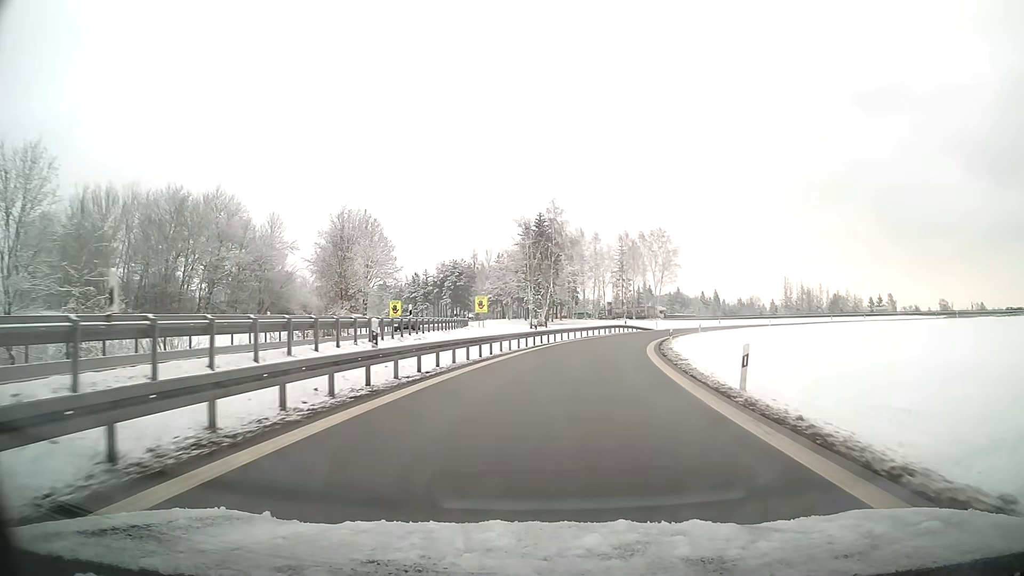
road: motorway_link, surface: asphalt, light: Day
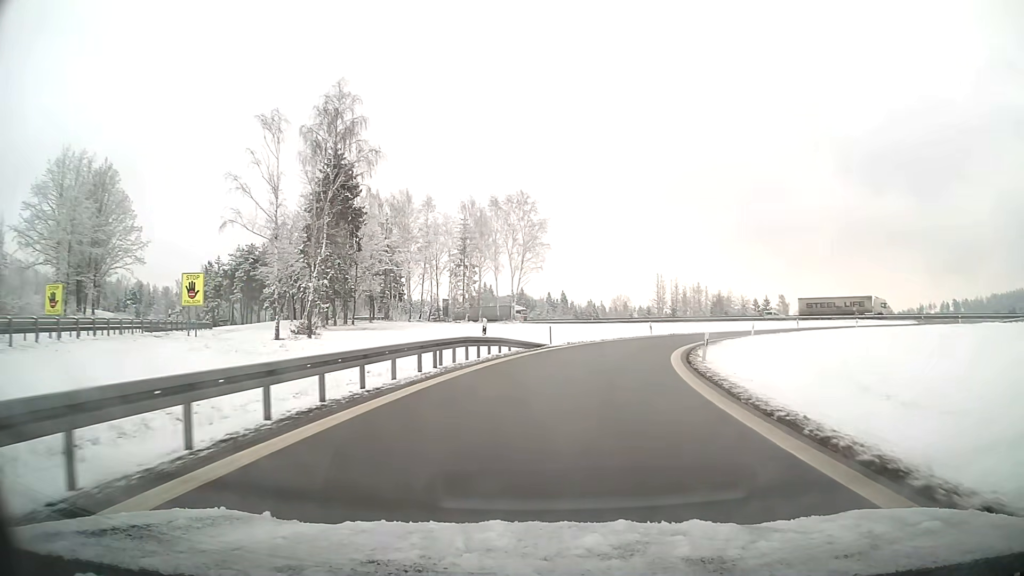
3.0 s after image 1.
(+4.7, +41.5) m; +14°
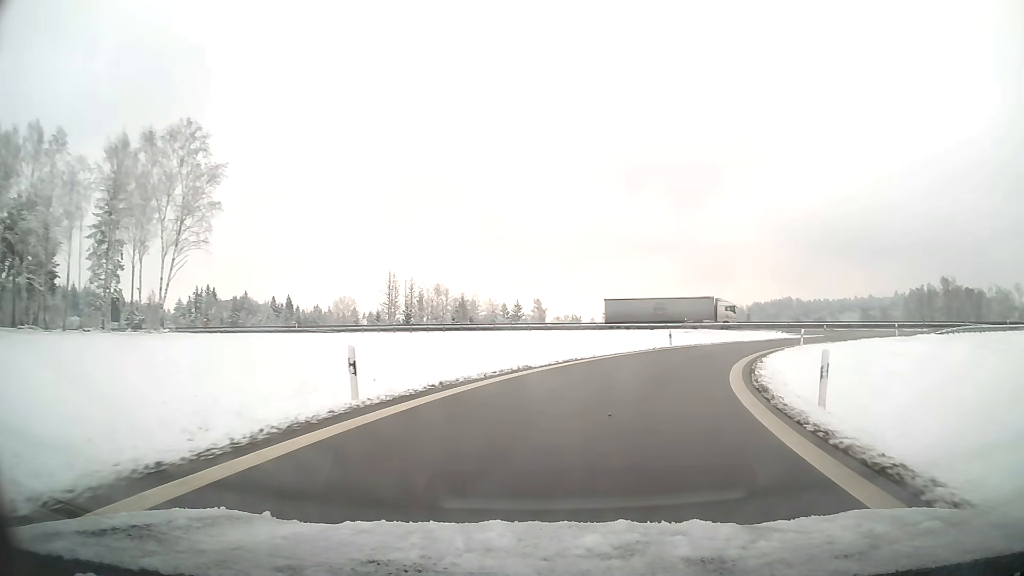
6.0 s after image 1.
(+6.6, +36.2) m; +24°
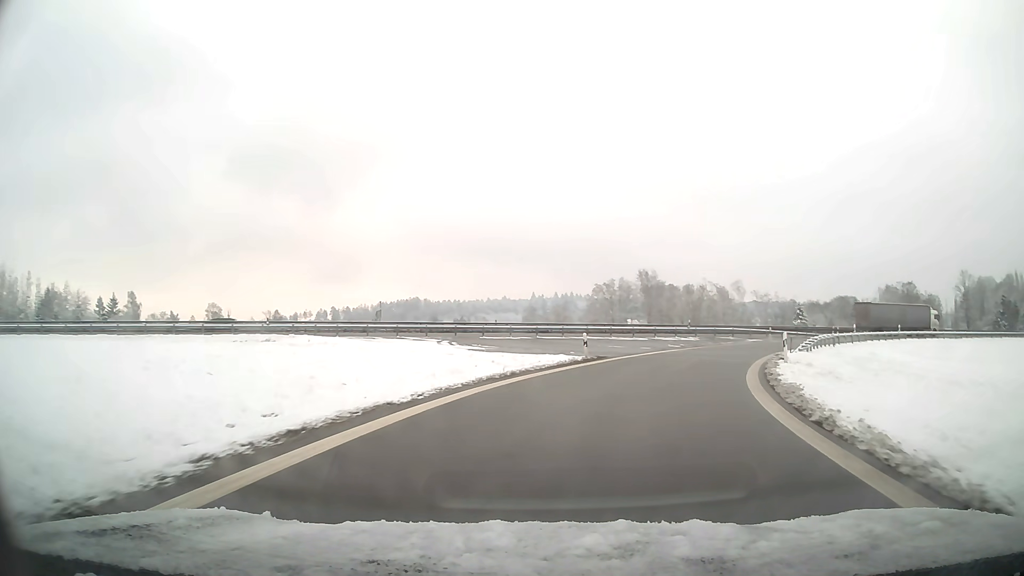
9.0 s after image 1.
(+10.0, +35.1) m; +32°
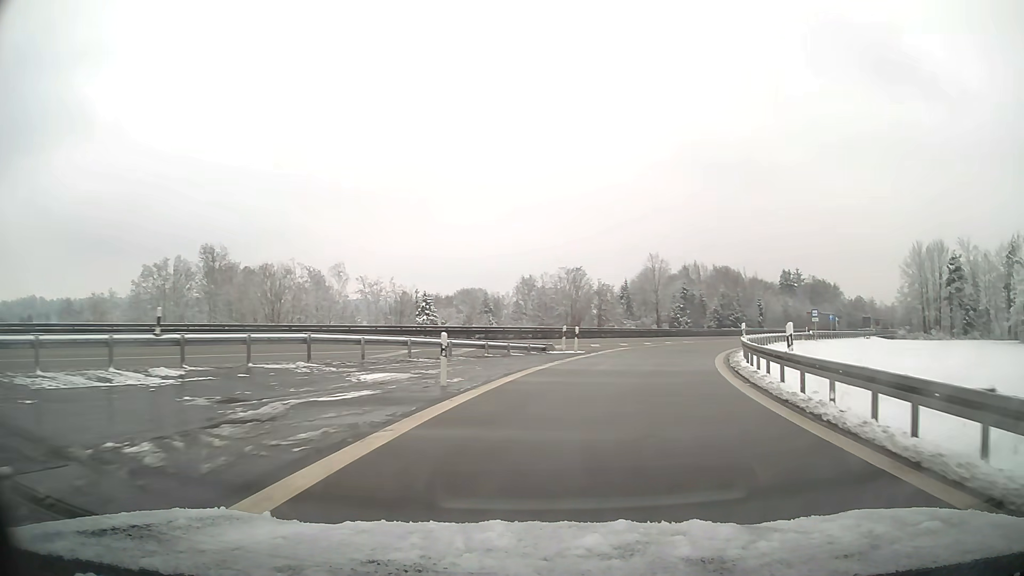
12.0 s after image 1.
(+11.4, +37.7) m; +34°
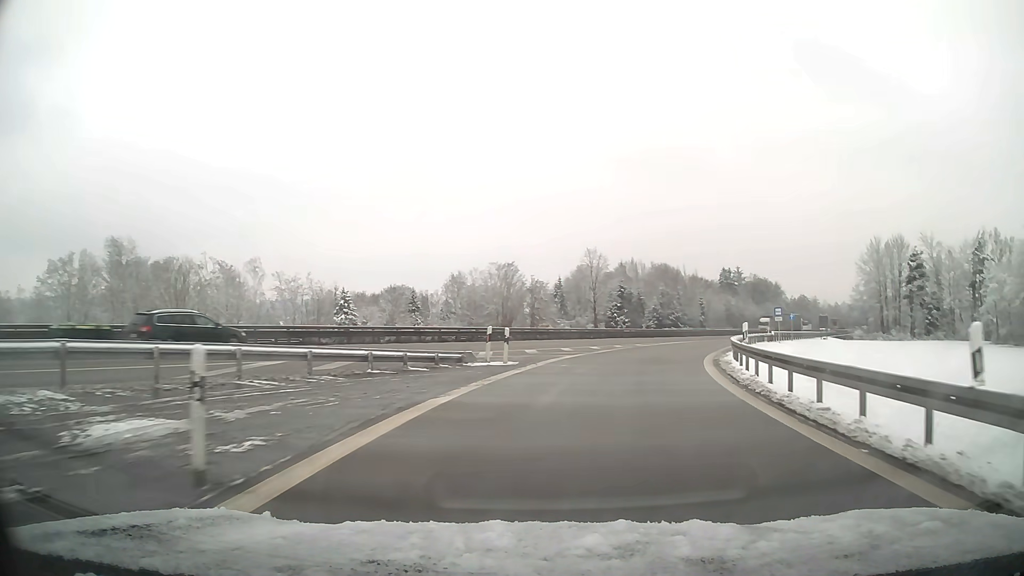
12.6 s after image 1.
(+0.4, +8.3) m; +6°
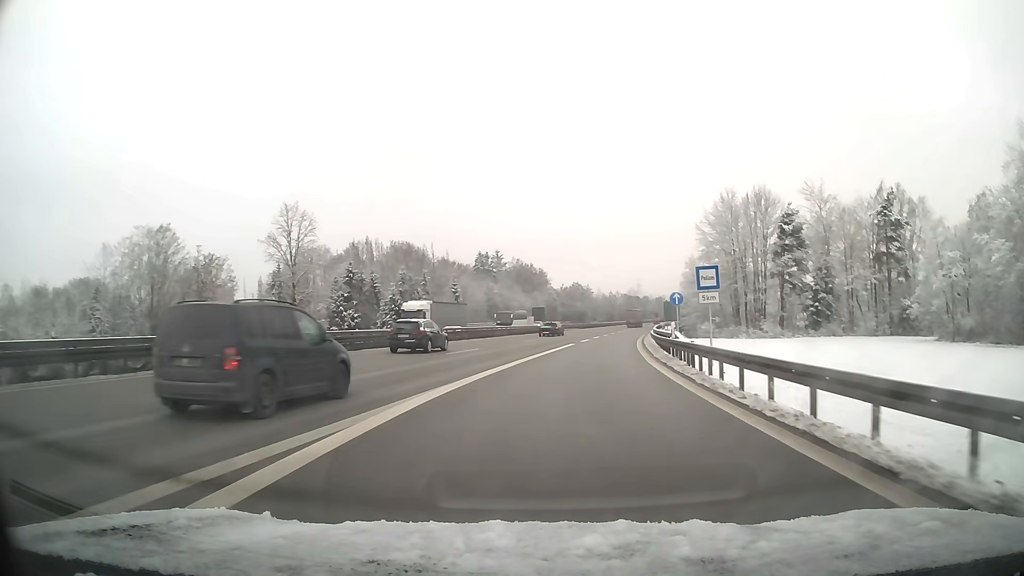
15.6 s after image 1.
(+8.4, +42.4) m; +20°
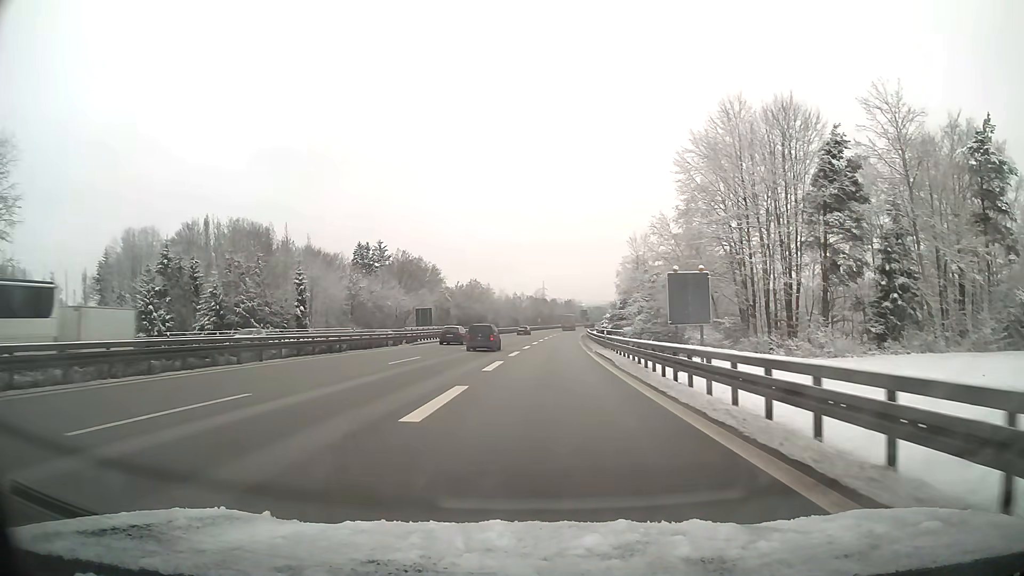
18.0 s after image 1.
(+3.2, +39.7) m; +7°
(0, +10) (0, +20) (0, +30) (+1, +40) (+1, +50) (+2, +60) (+2, +70) (+3, +80) (+3, +90) (+4, +100) m
